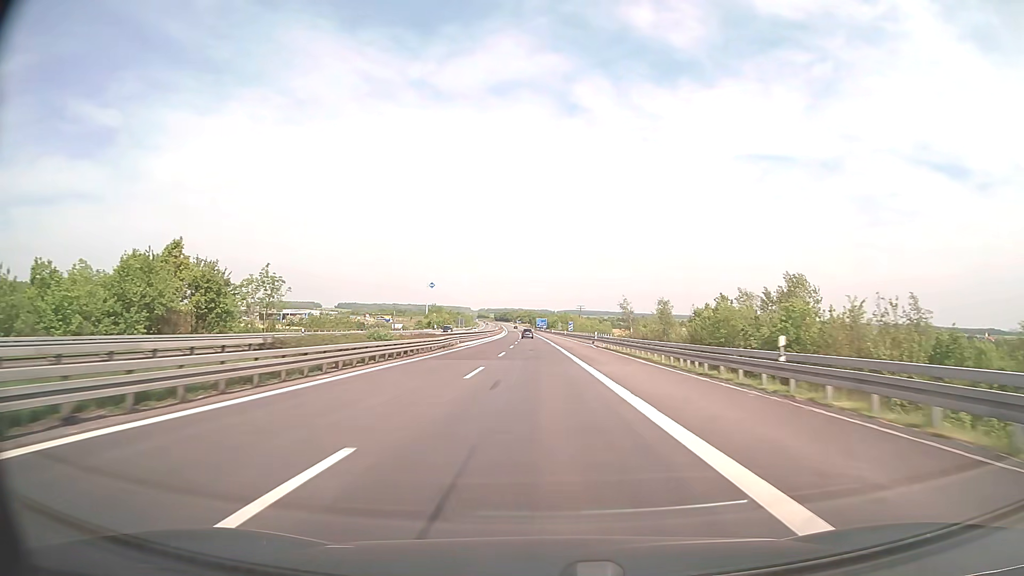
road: motorway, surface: concrete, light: Day
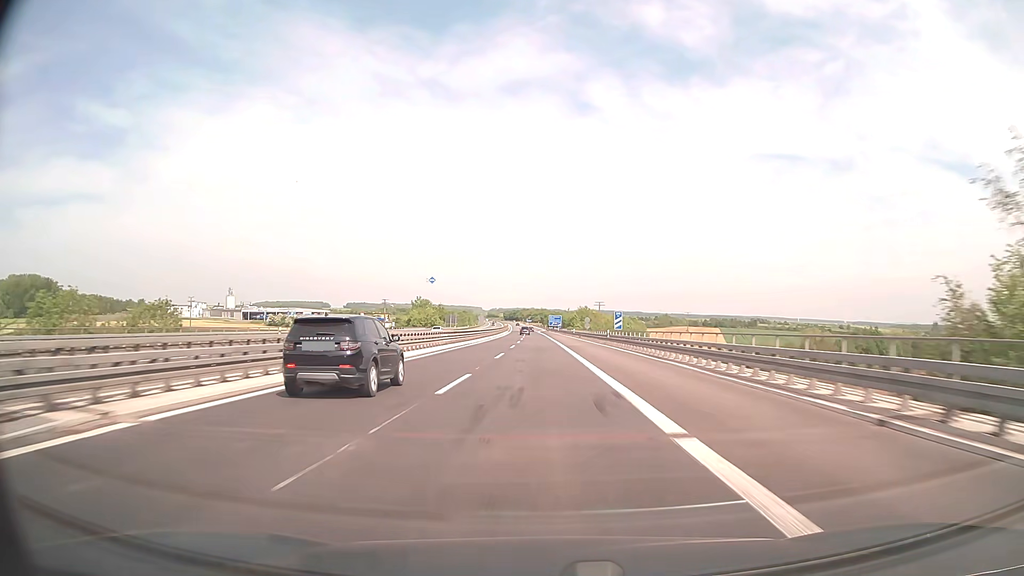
(-0.5, +59.4) m; -1°
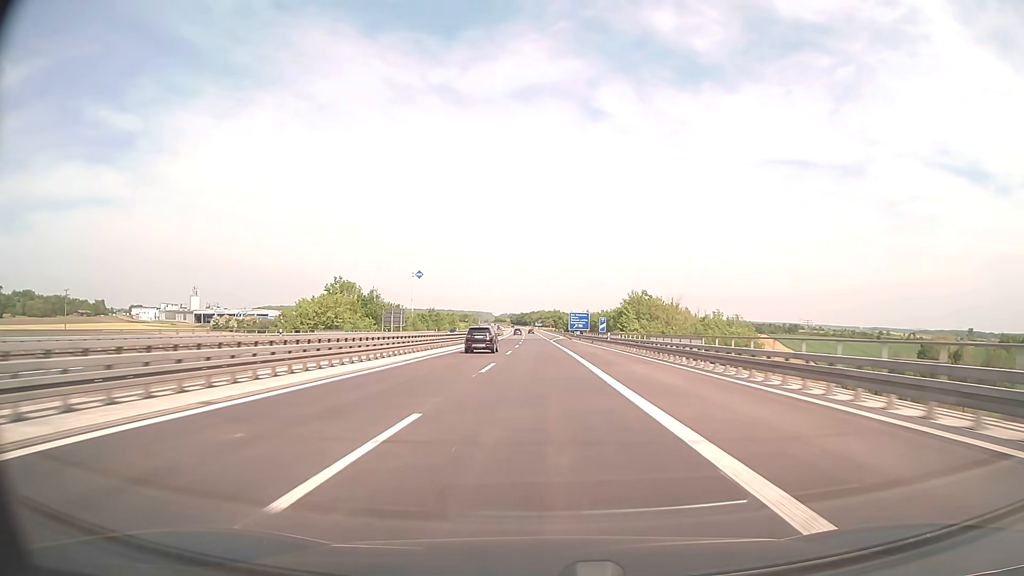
(-0.9, +98.9) m; -1°
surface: asphalt
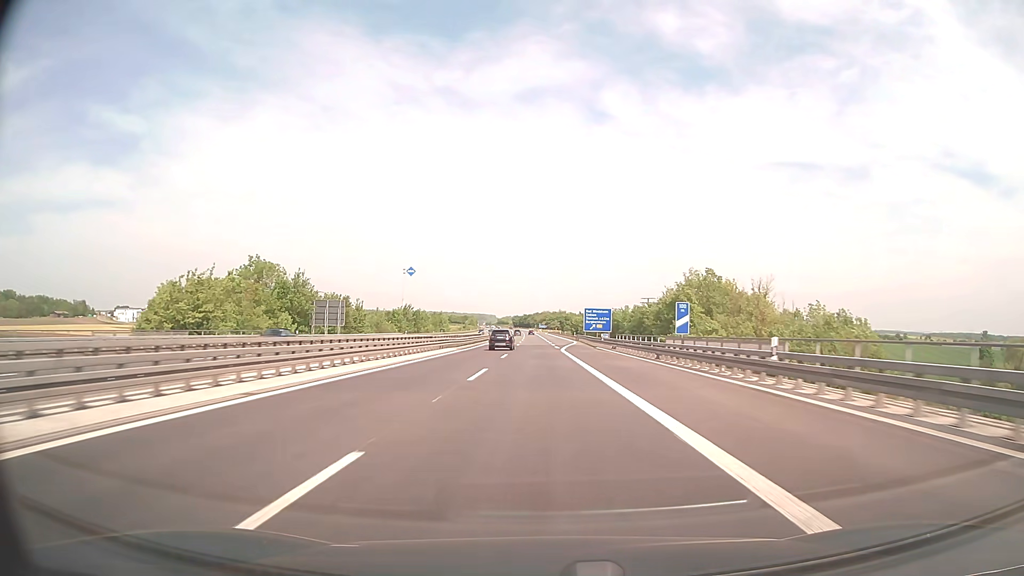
(-0.1, +39.6) m; 0°
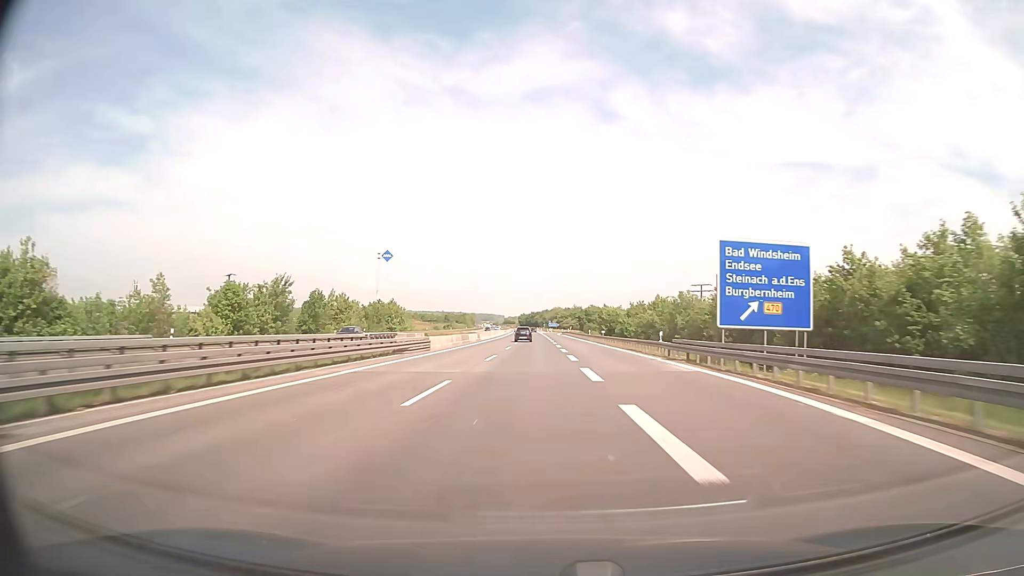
(-0.4, +79.2) m; -1°
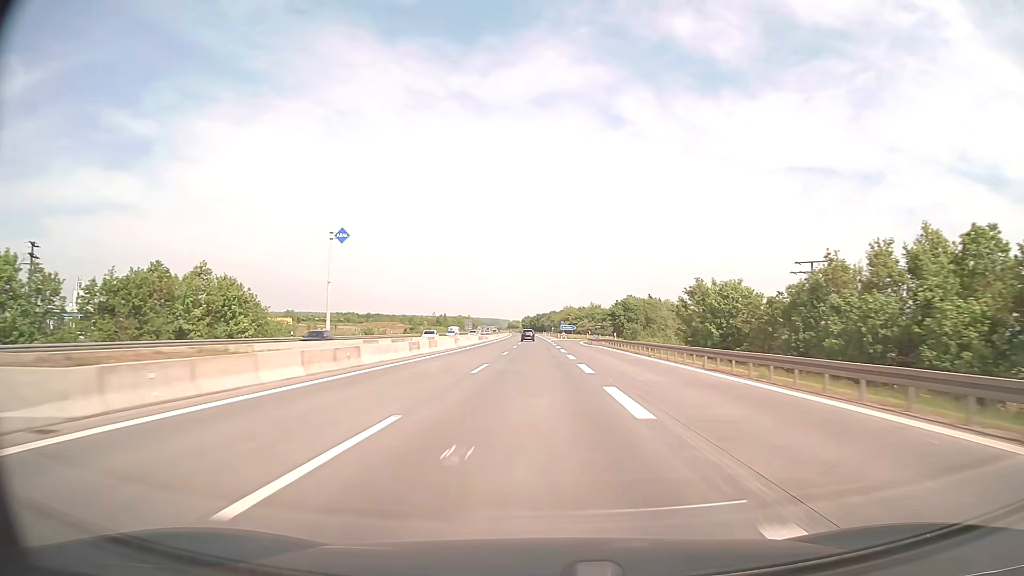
(-0.4, +79.2) m; 0°
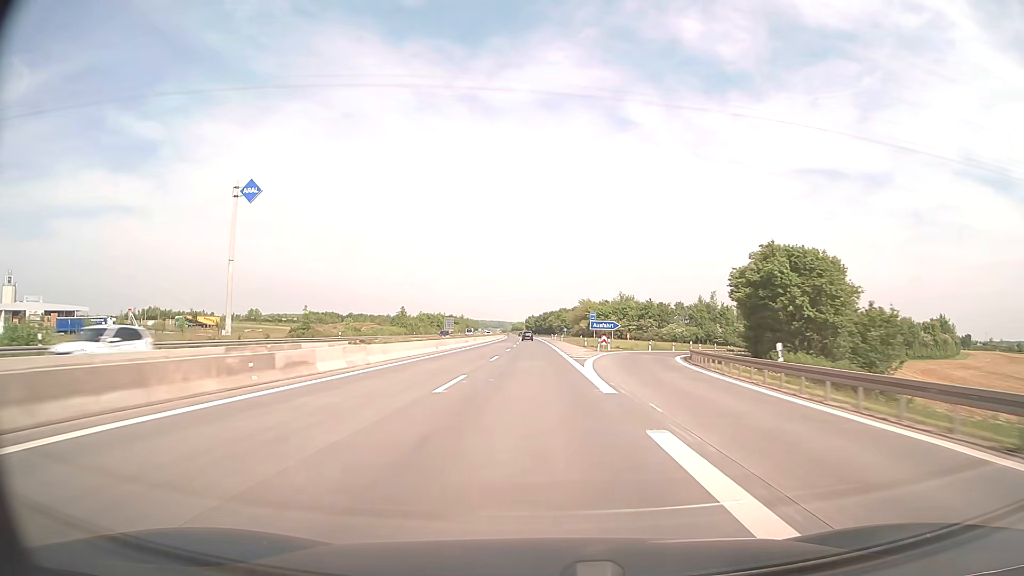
(-0.4, +79.2) m; -1°
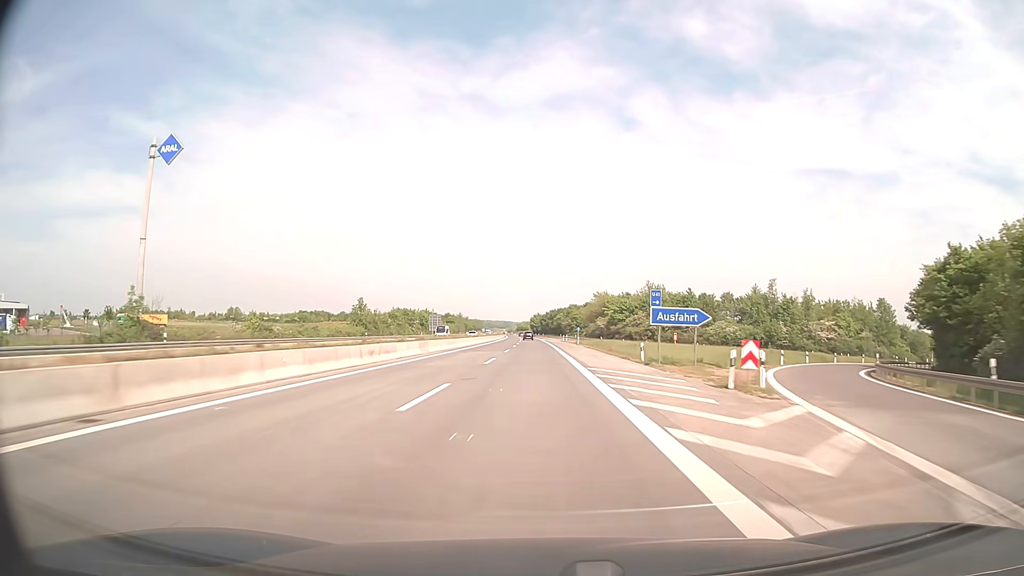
(-0.2, +39.6) m; -1°
(0, +10) (0, +20) (0, +30) (0, +40) (0, +50) (0, +60) (-1, +70) (-1, +80) (-1, +90) (-1, +100) m
